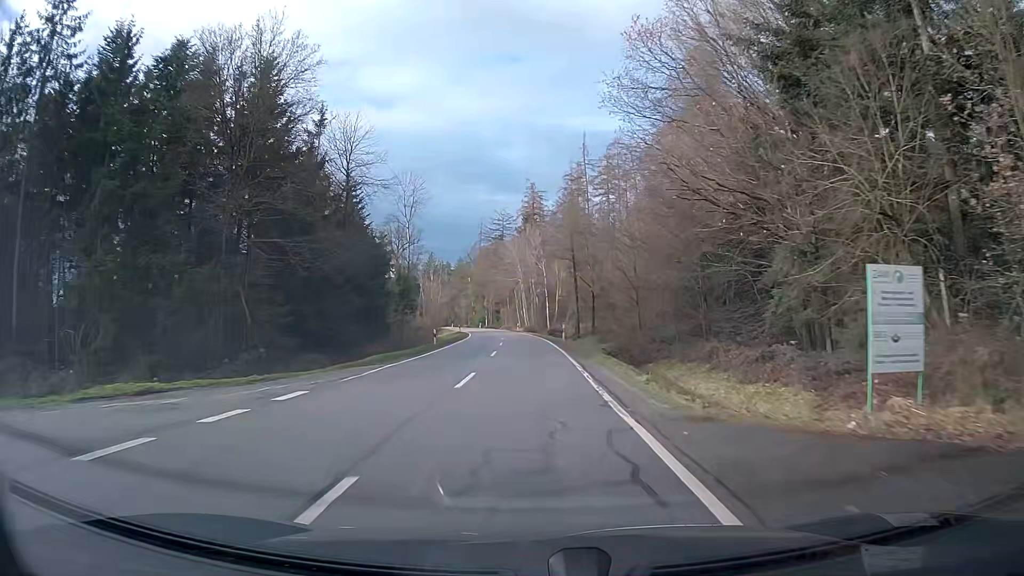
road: tertiary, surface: asphalt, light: Day
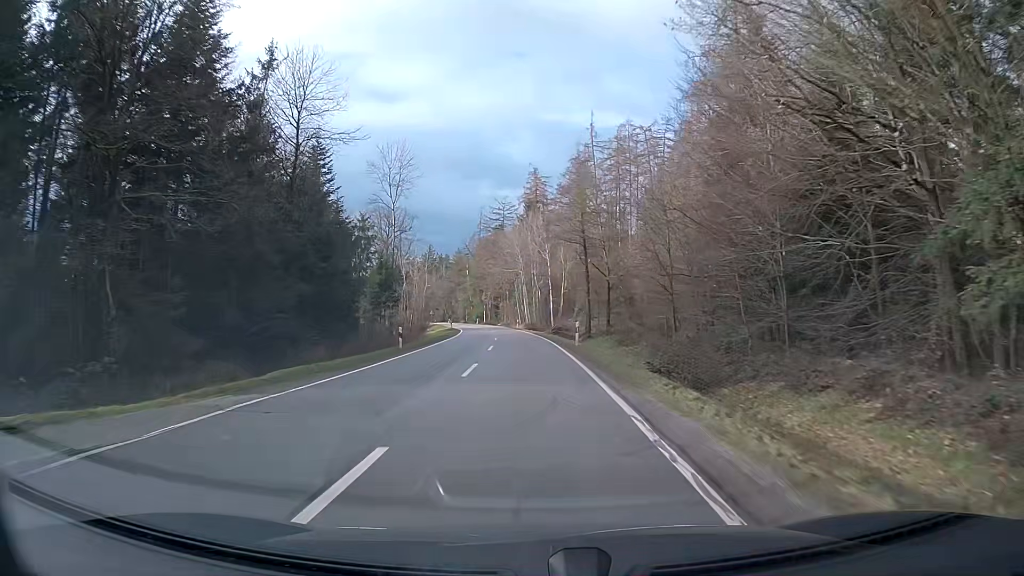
(0.0, +10.9) m; 0°
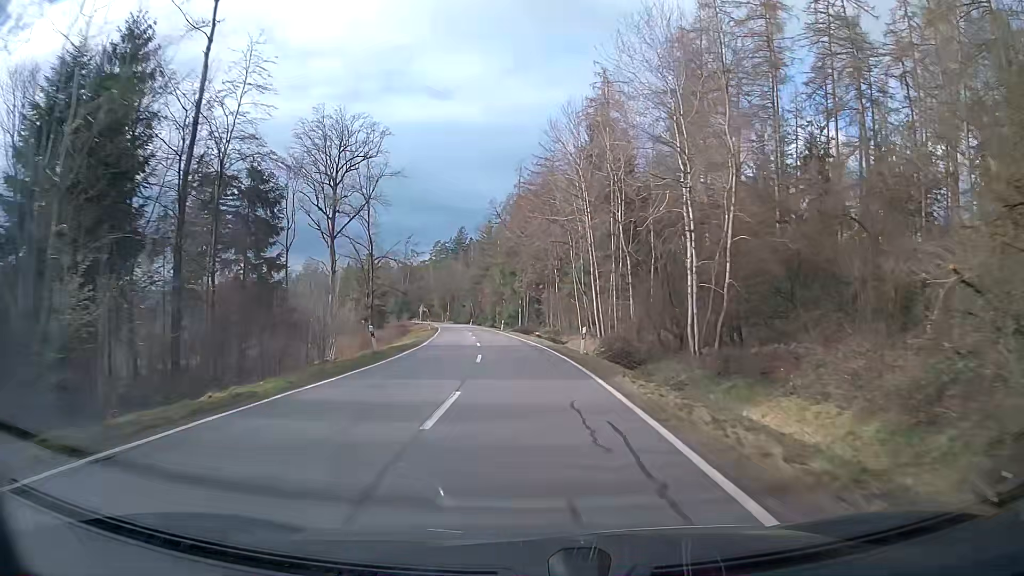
(-1.9, +54.8) m; -4°
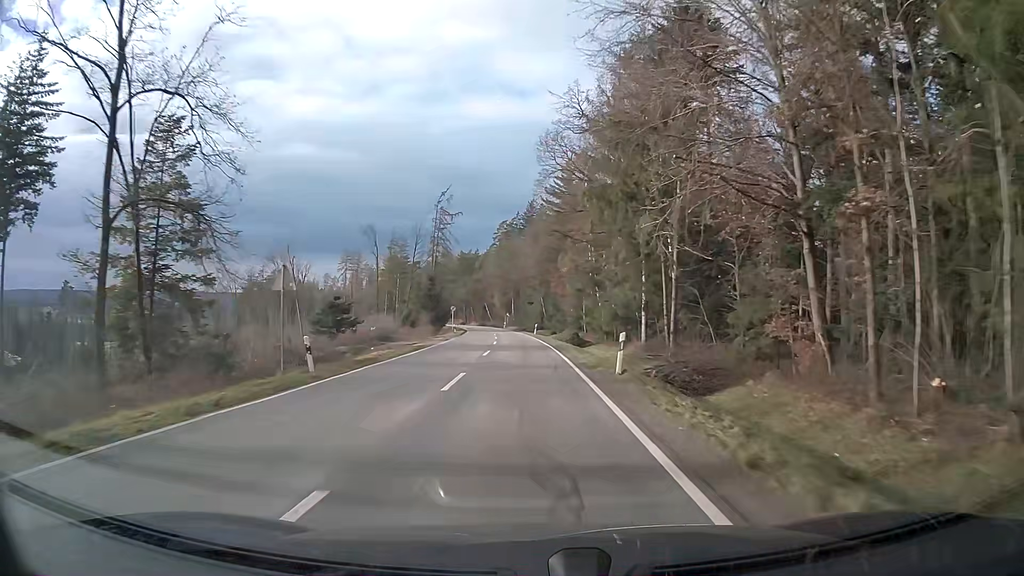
(-3.5, +55.5) m; -7°
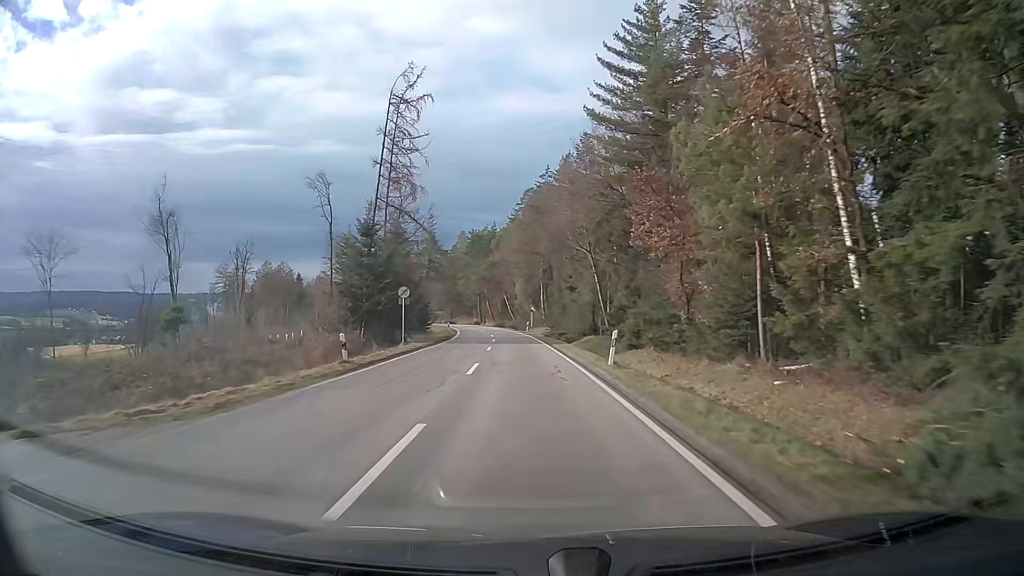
(-1.0, +44.8) m; -3°
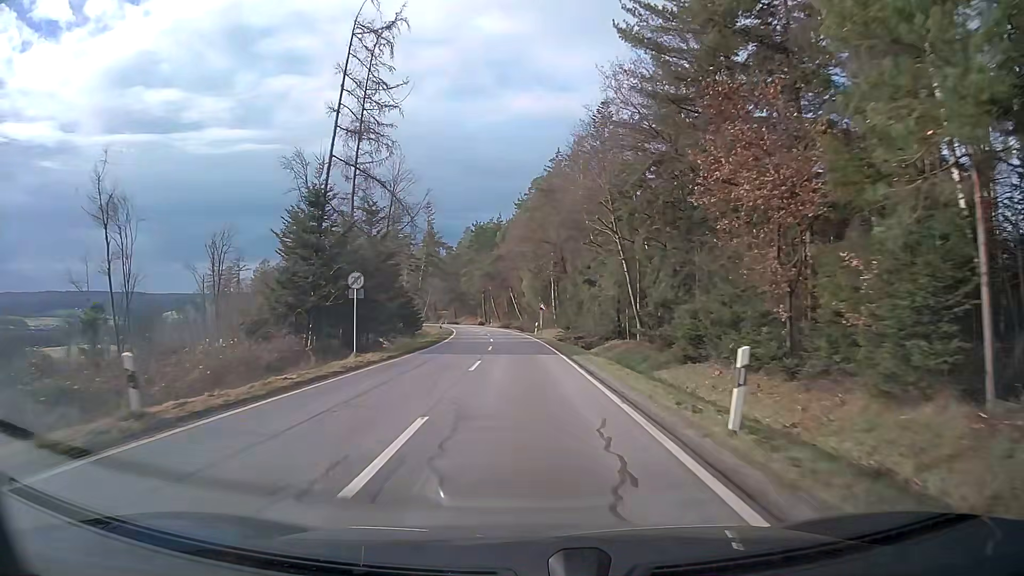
(-0.1, +11.2) m; -1°
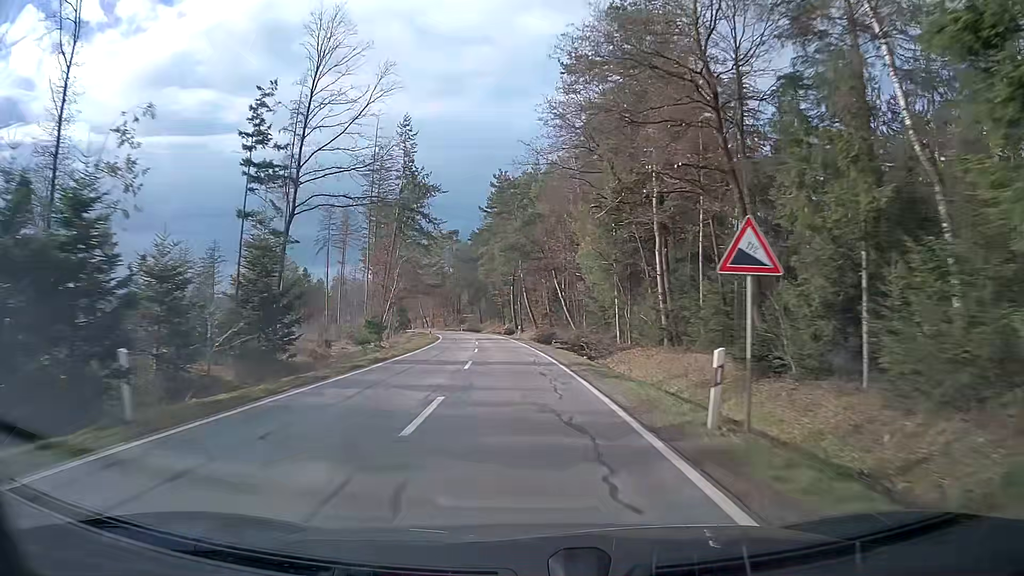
(-1.5, +46.1) m; -4°
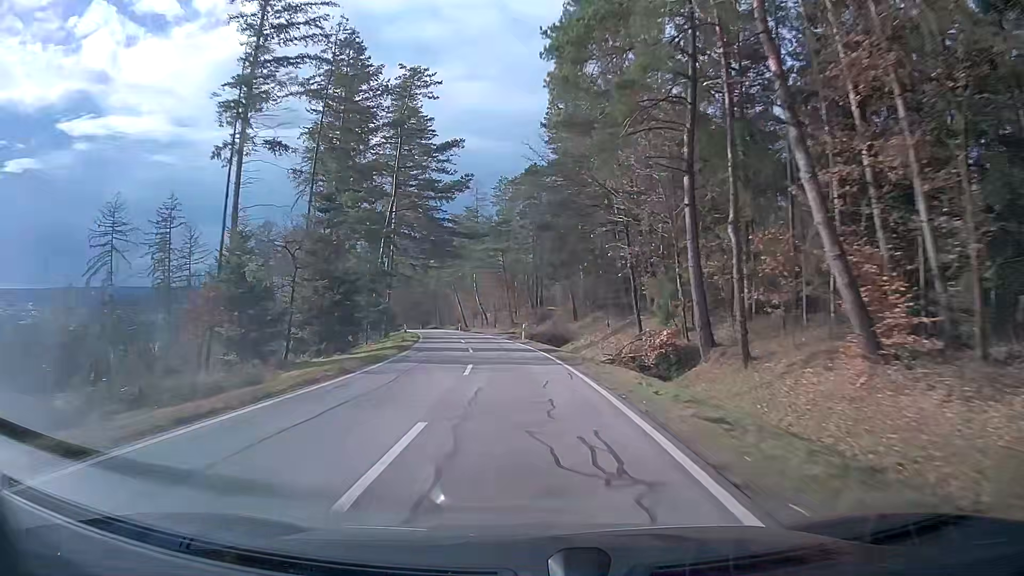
(-4.3, +63.6) m; -8°
